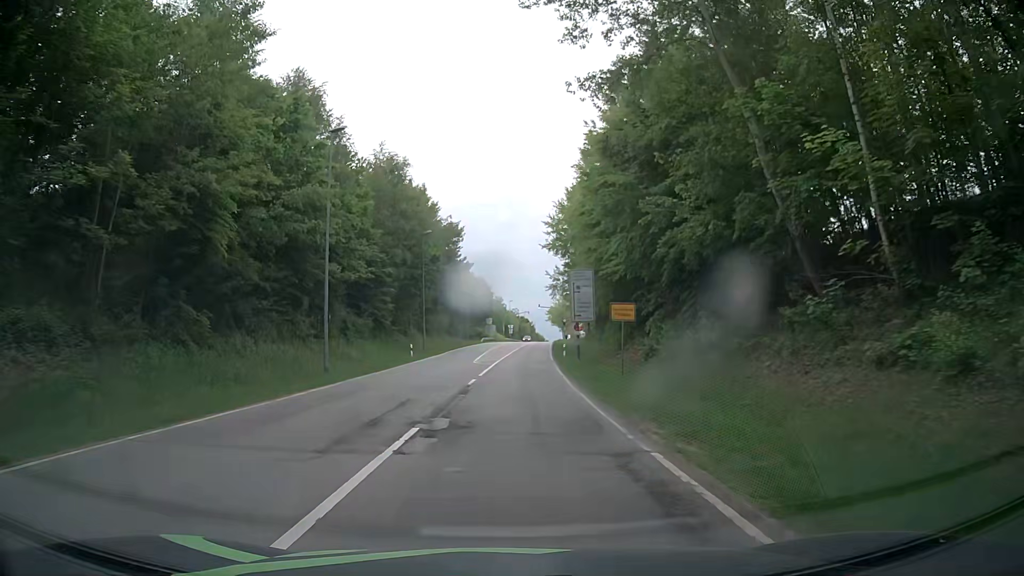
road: secondary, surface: asphalt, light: Day
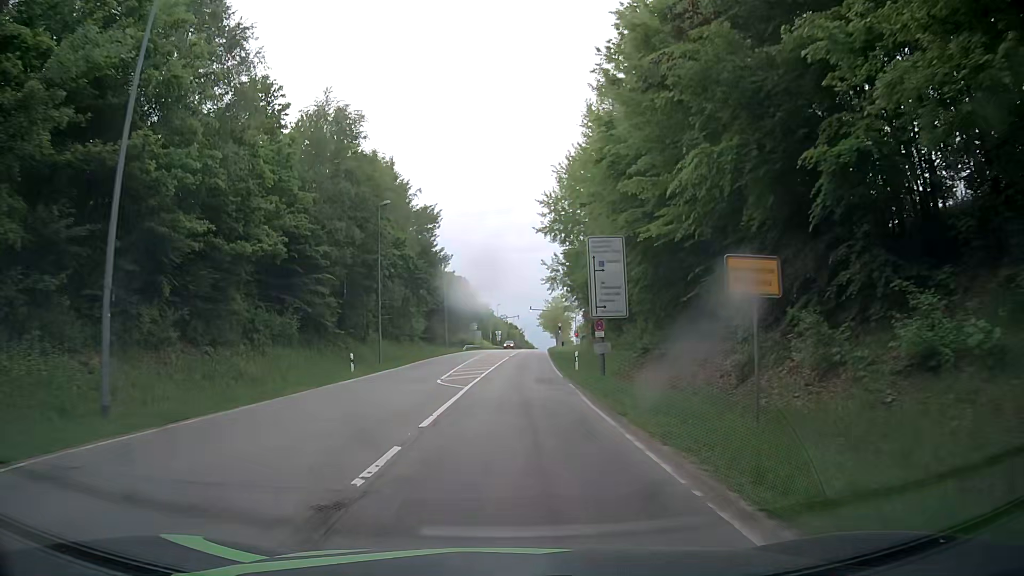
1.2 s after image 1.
(-0.2, +15.0) m; -1°
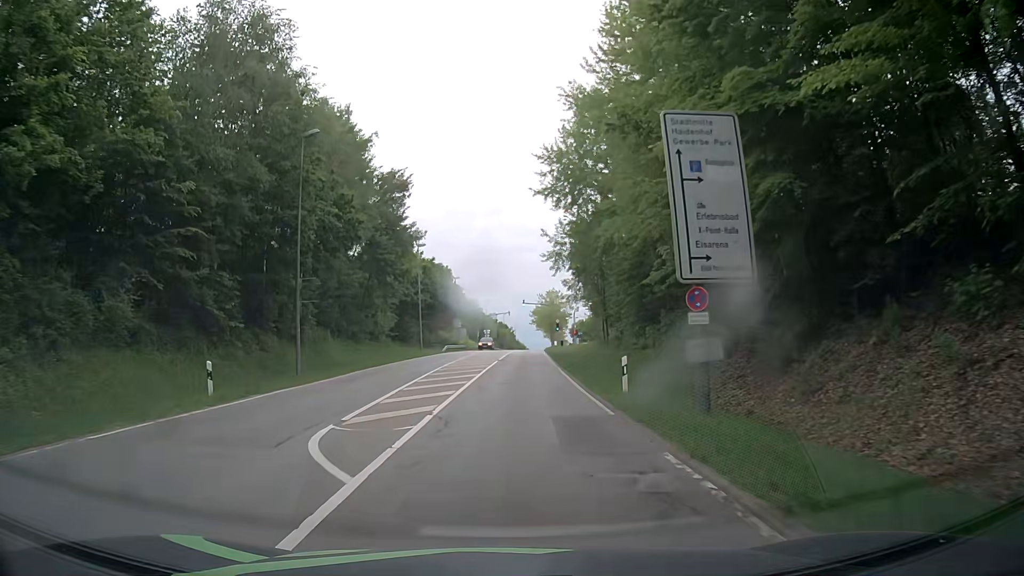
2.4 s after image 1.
(+0.4, +15.0) m; +2°
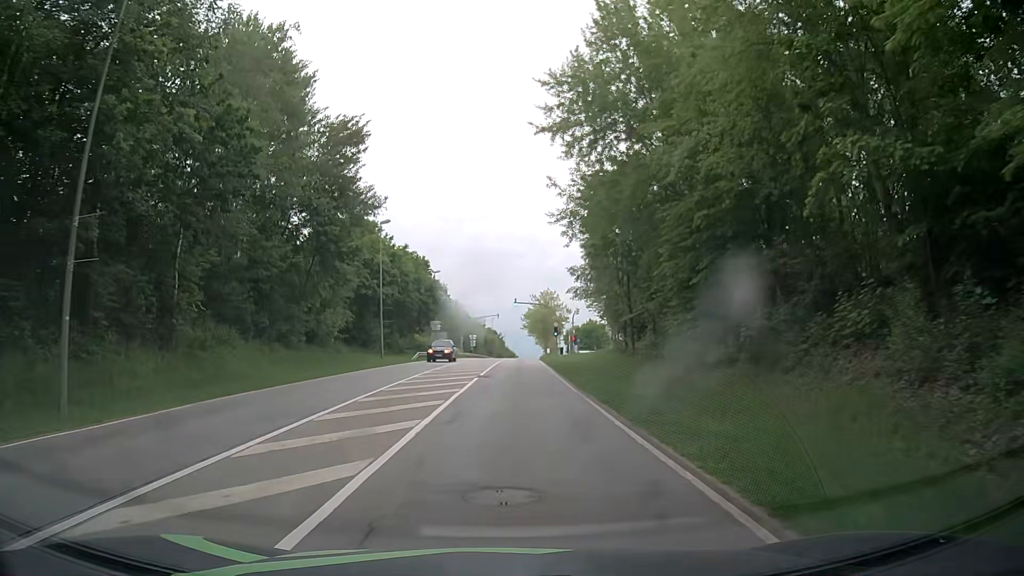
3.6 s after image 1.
(+0.2, +15.0) m; +1°
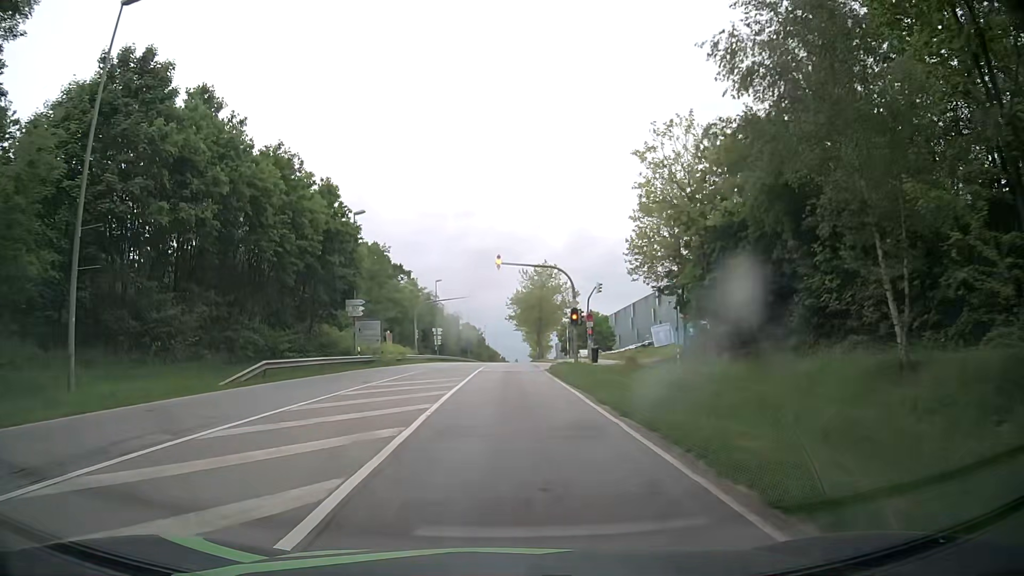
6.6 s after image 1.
(+0.2, +34.6) m; +1°
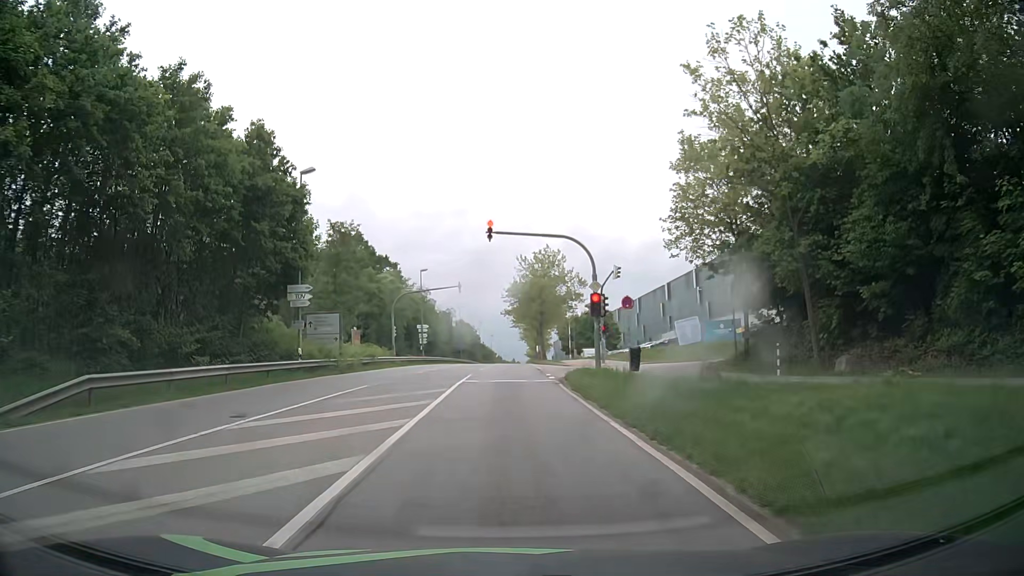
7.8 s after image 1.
(+0.1, +10.9) m; 0°
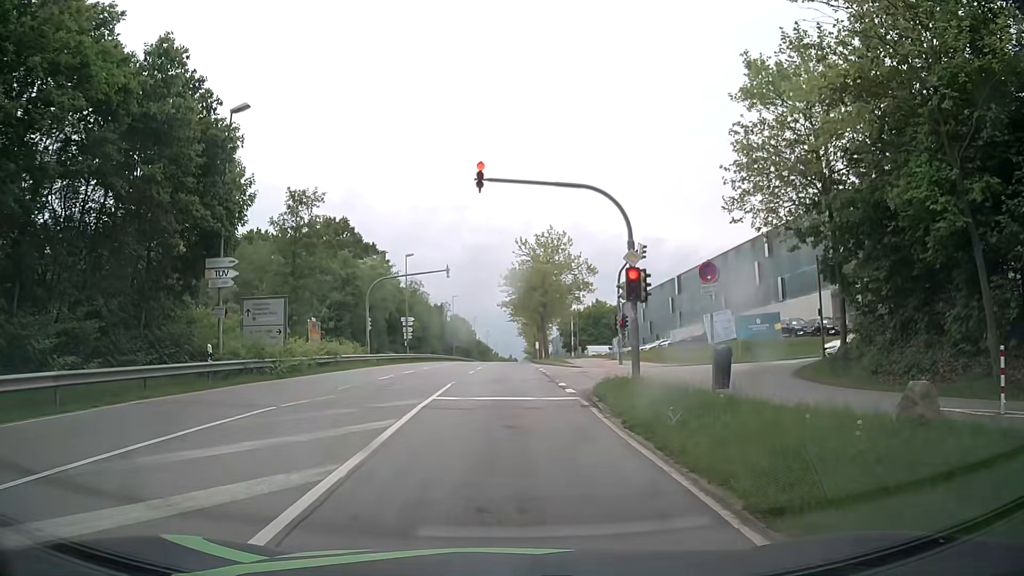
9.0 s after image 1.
(+0.1, +8.9) m; 0°
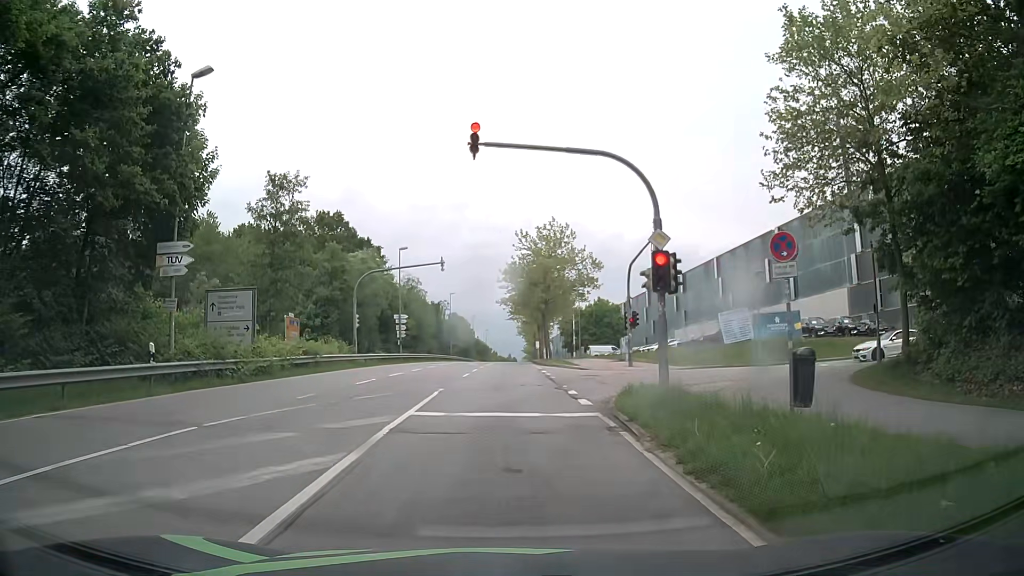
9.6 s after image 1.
(0.0, +3.5) m; +1°
